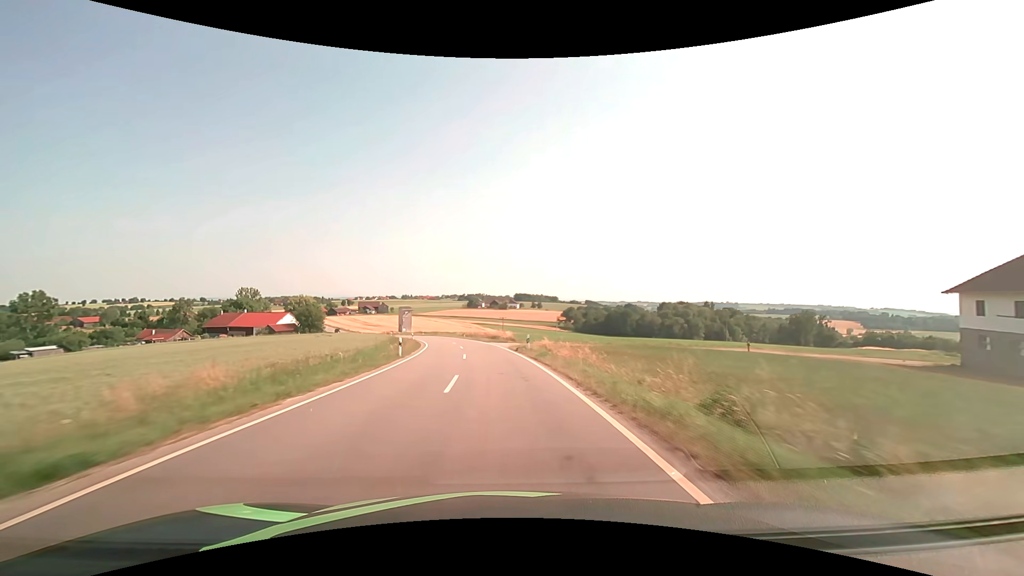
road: tertiary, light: Day
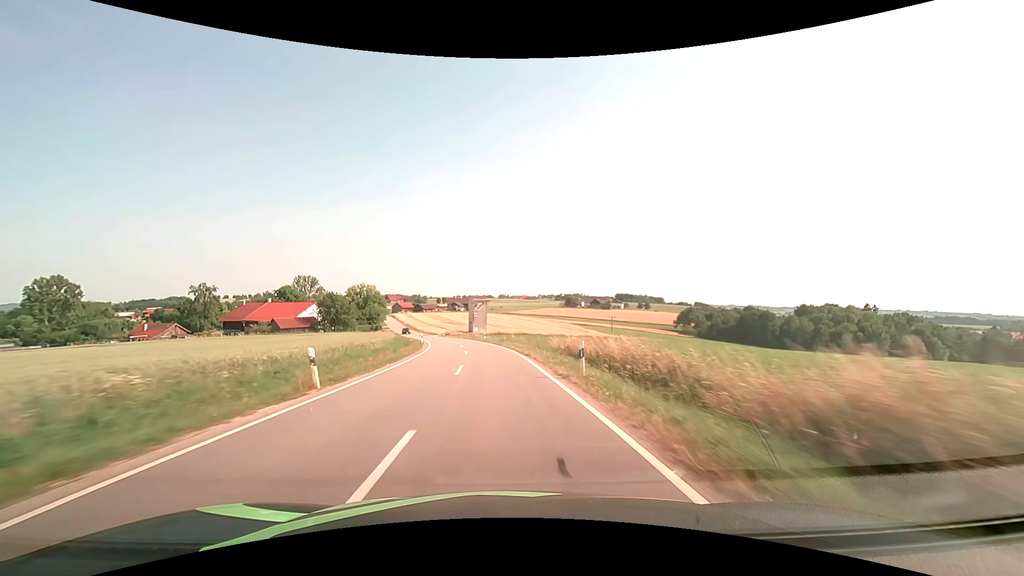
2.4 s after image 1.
(-5.4, +56.4) m; -11°
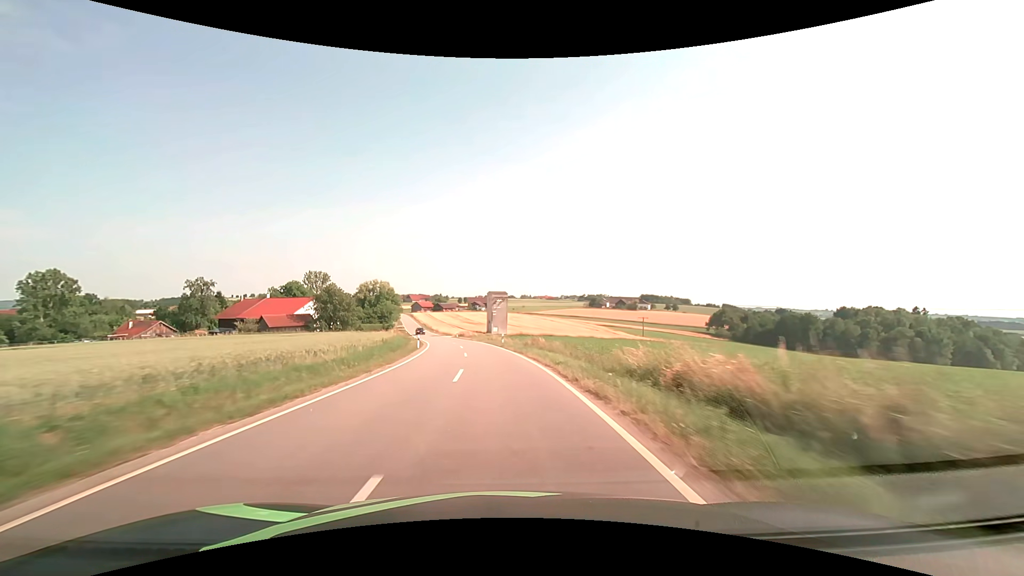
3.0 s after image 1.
(-0.3, +14.2) m; -3°
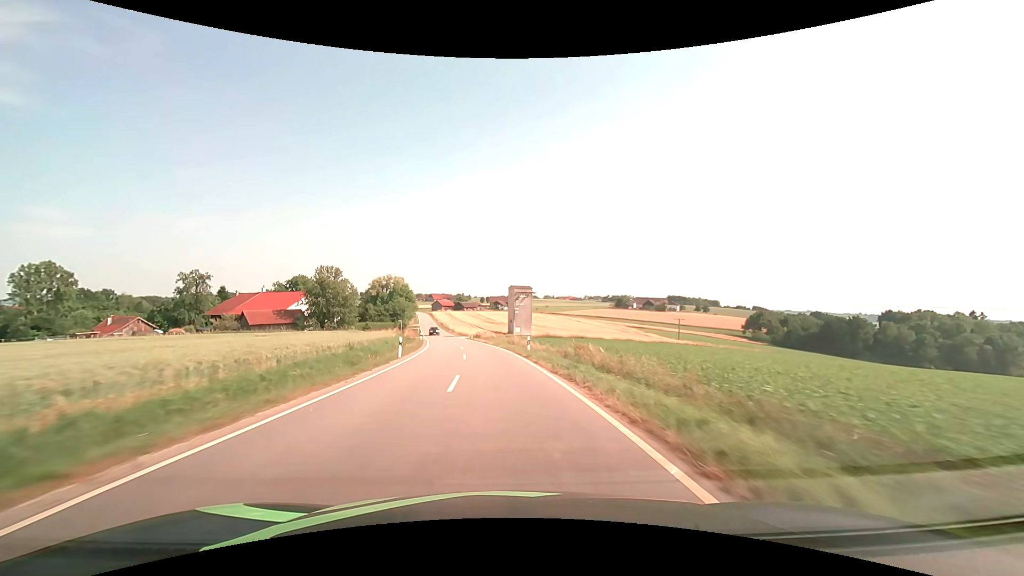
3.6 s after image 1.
(-0.3, +14.2) m; -3°
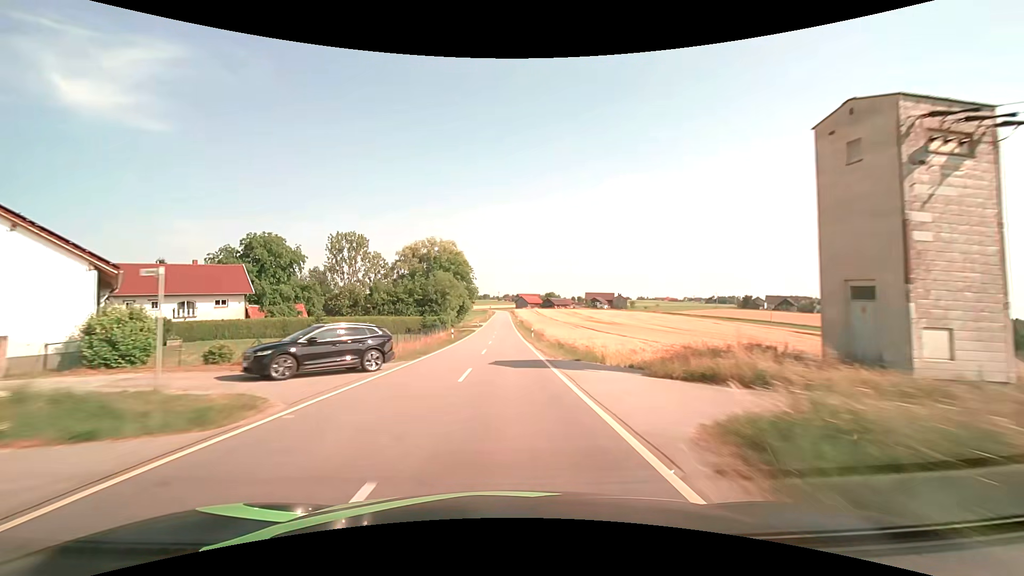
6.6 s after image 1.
(-7.6, +70.8) m; -10°
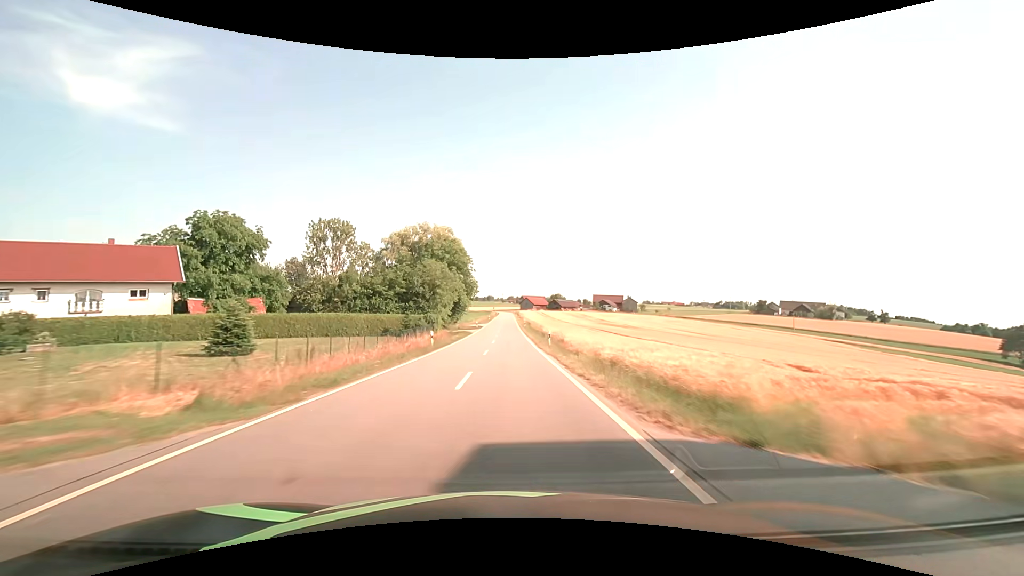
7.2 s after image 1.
(-0.1, +14.2) m; 0°
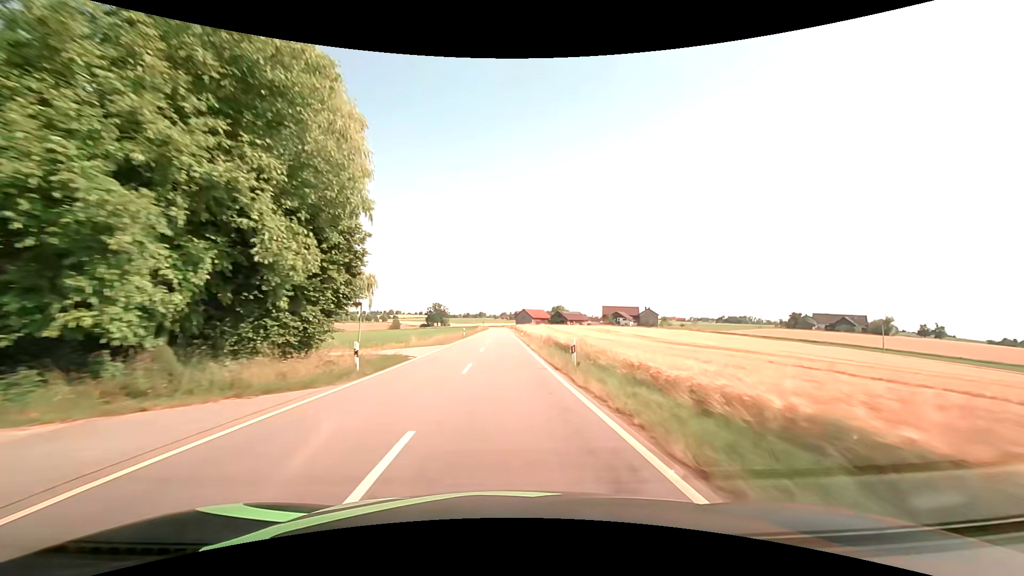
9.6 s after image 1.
(+0.1, +56.6) m; +1°
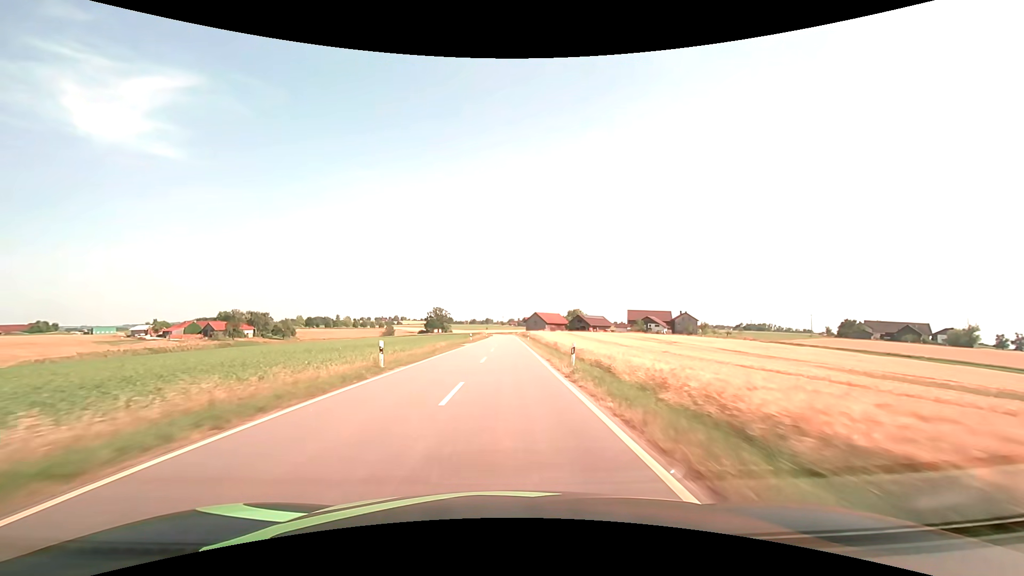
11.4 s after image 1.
(-0.4, +42.3) m; -1°
(0, +10) (0, +20) (0, +30) (0, +40) (0, +50) (0, +60) (0, +70) (0, +80) (+1, +90) (+1, +100) m
